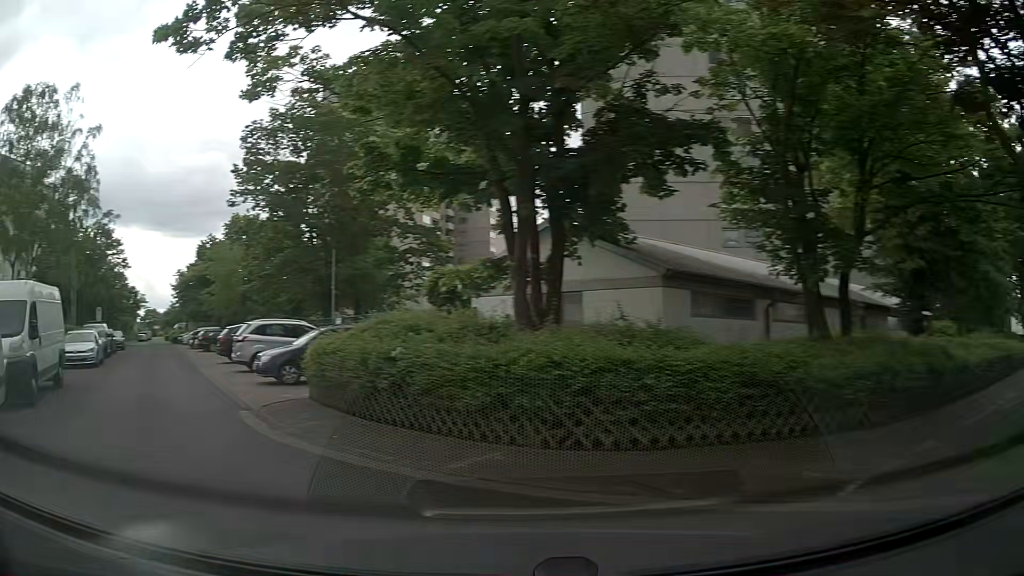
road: residential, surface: asphalt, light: Day
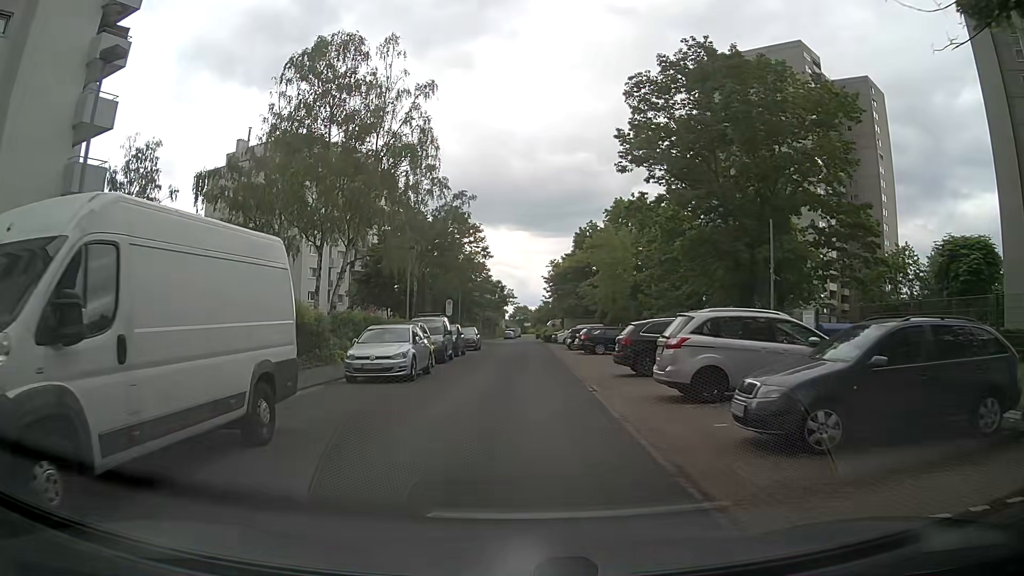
(-3.8, +9.2) m; -31°
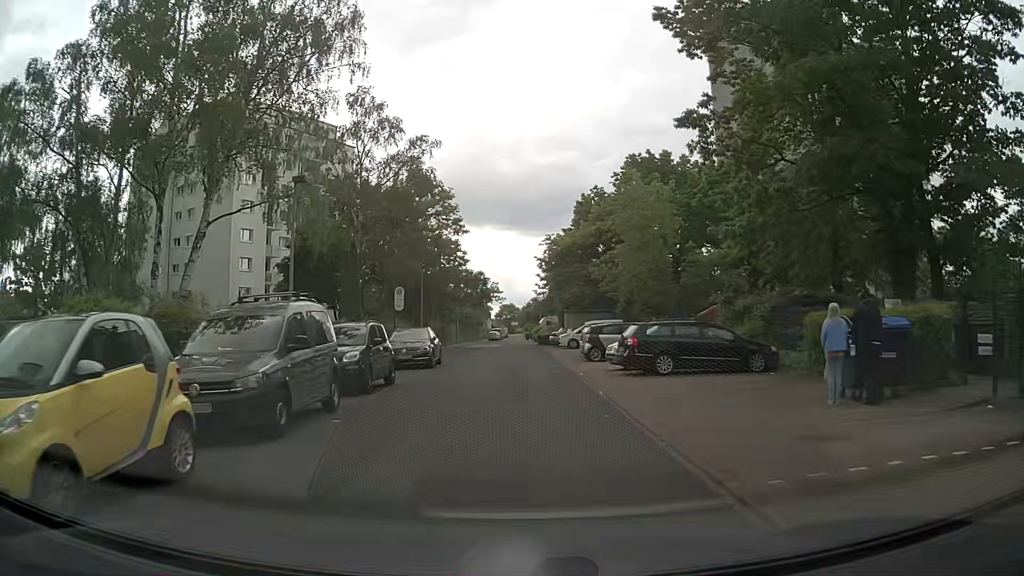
(+0.2, +17.9) m; +2°
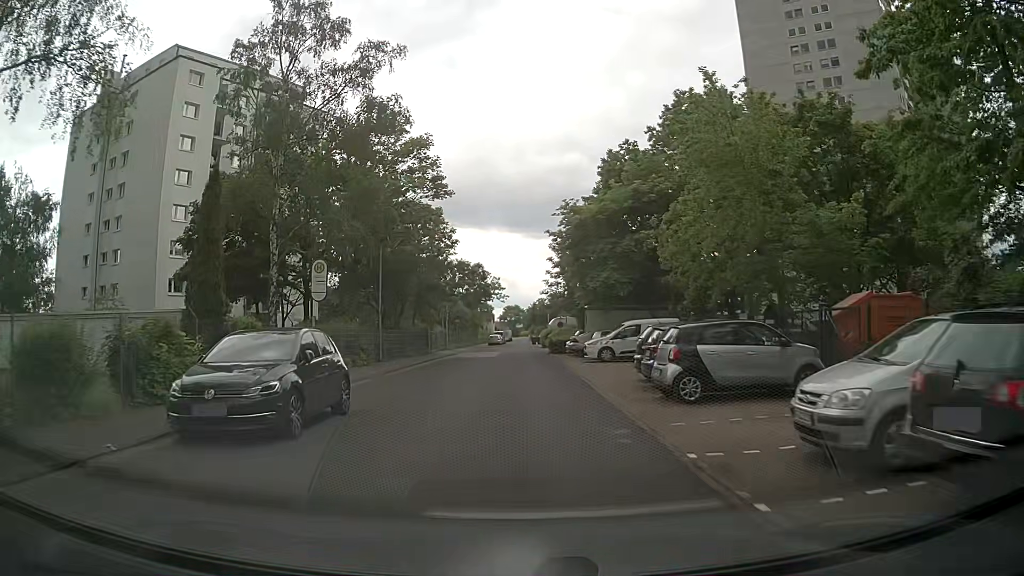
(-0.1, +14.9) m; -1°
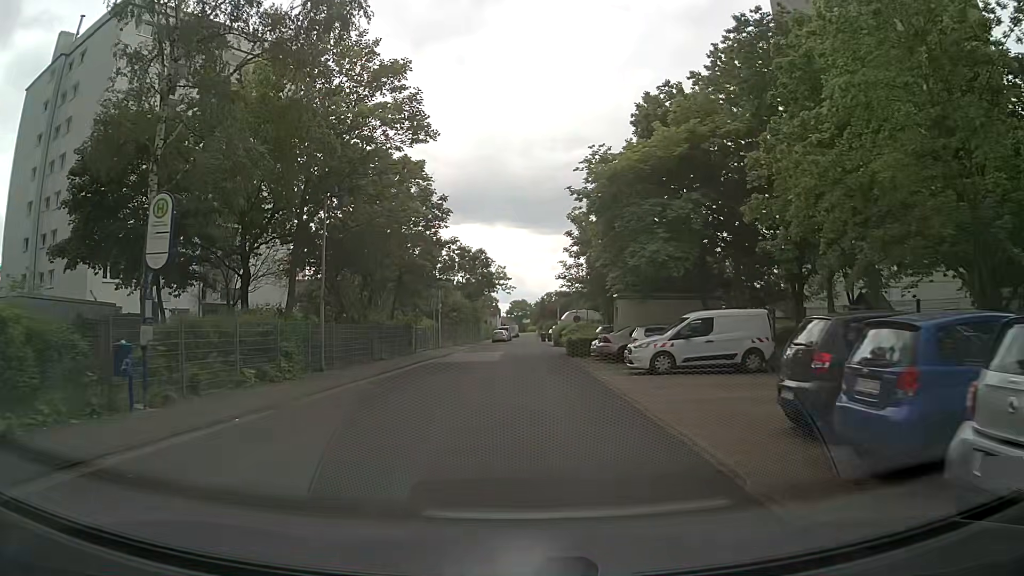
(0.0, +10.1) m; -1°
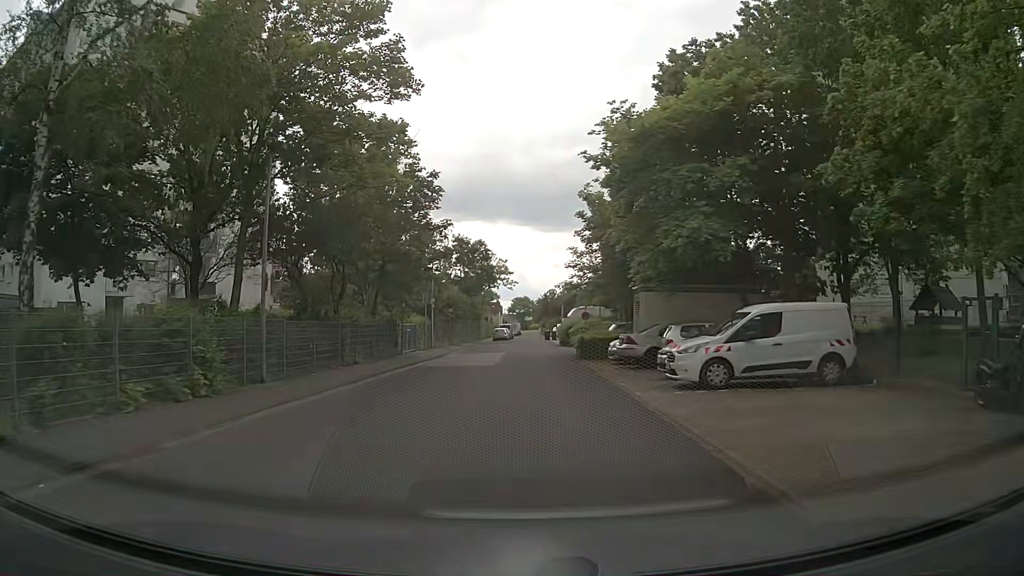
(+0.1, +5.0) m; +1°
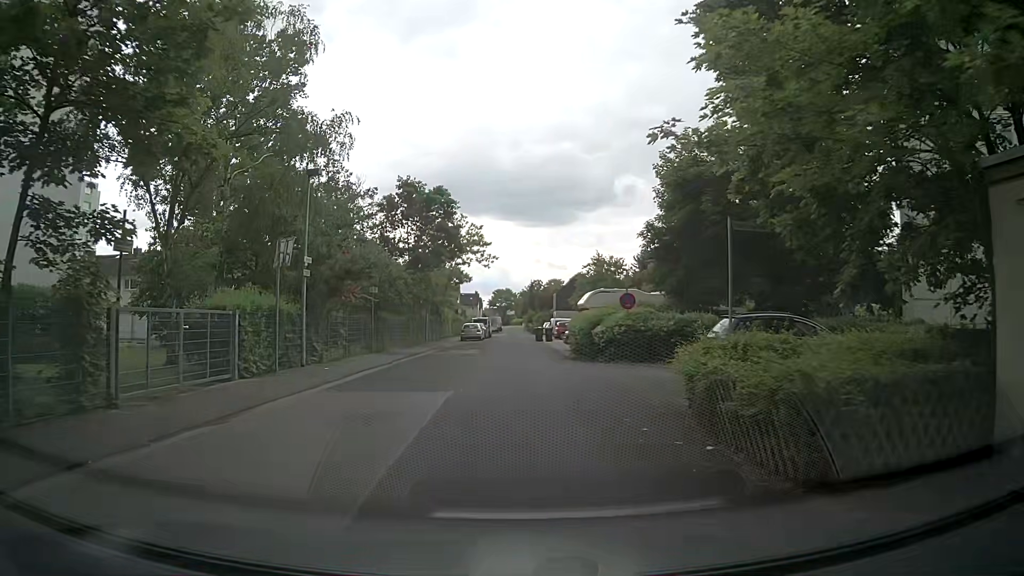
(+0.2, +22.6) m; +2°
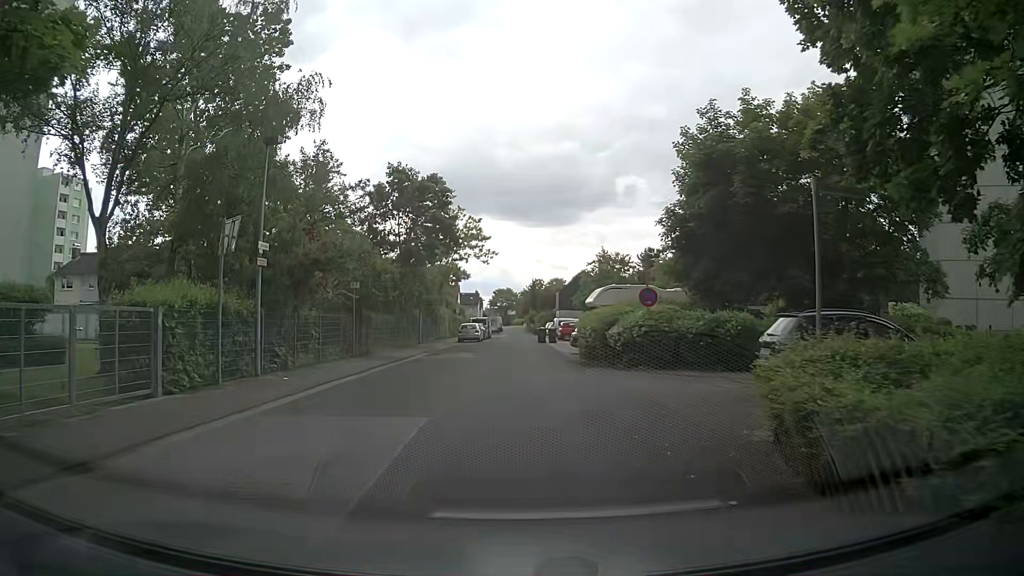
(0.0, +3.4) m; +2°
(0, +10) (-1, +20) (-2, +30) (-2, +40) (-2, +50) (-3, +60) (-3, +70) (-4, +80) (-4, +90) (-5, +100) m
